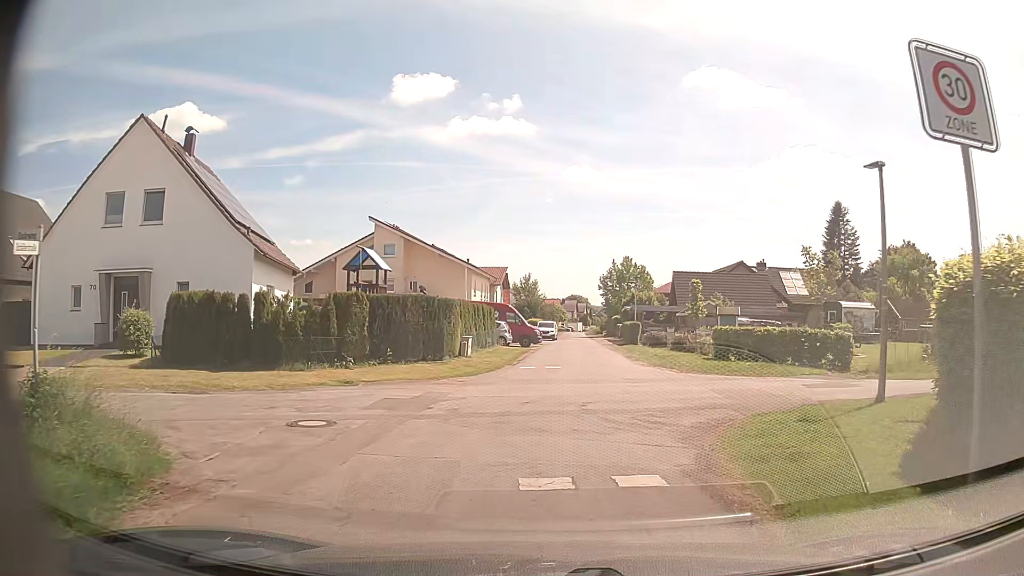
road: residential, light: Day
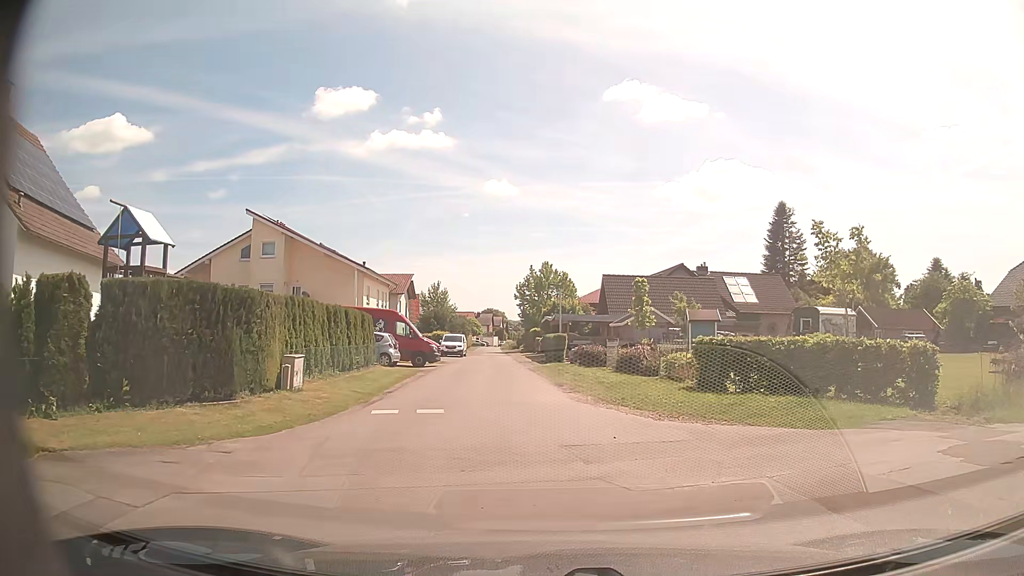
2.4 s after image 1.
(+0.5, +9.5) m; +5°
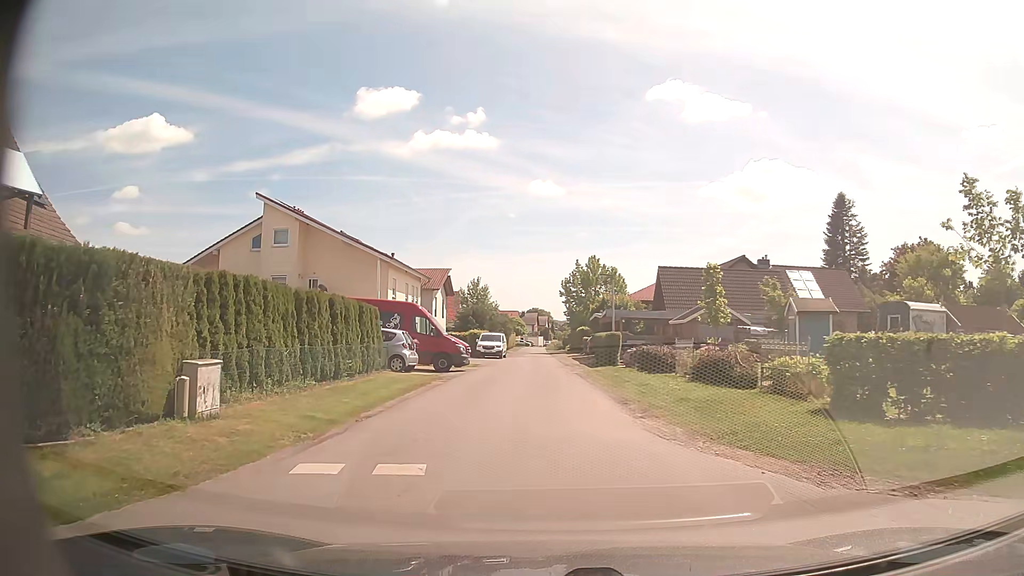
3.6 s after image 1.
(+0.1, +6.0) m; -2°
